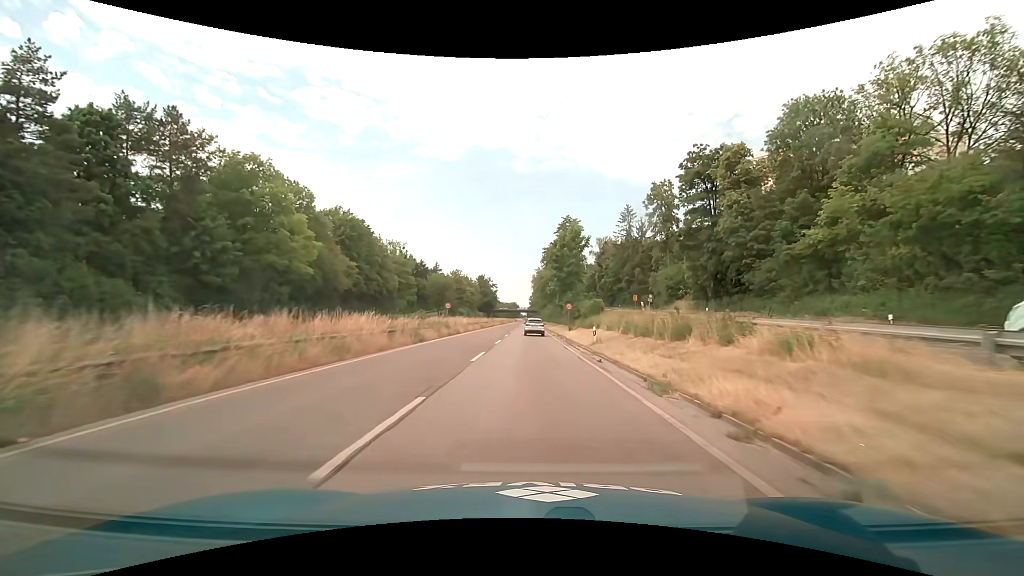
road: trunk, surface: asphalt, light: Day
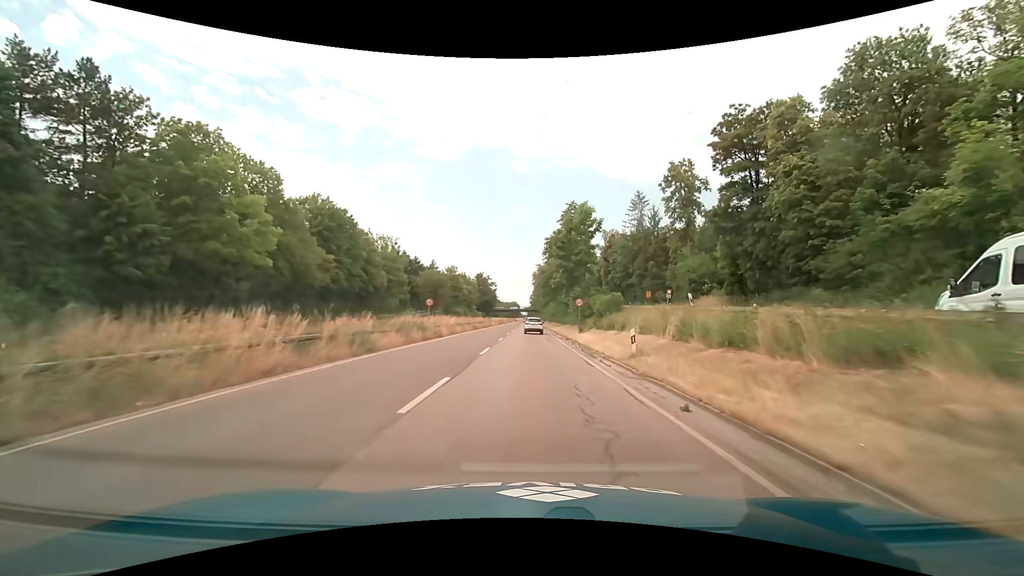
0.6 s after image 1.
(0.0, +9.2) m; -1°
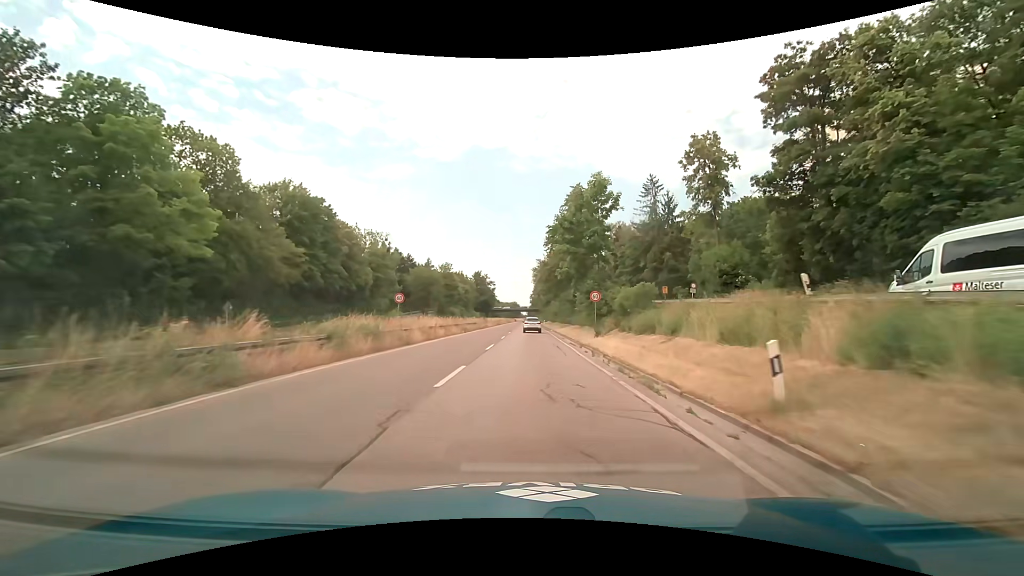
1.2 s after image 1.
(+0.1, +9.2) m; 0°
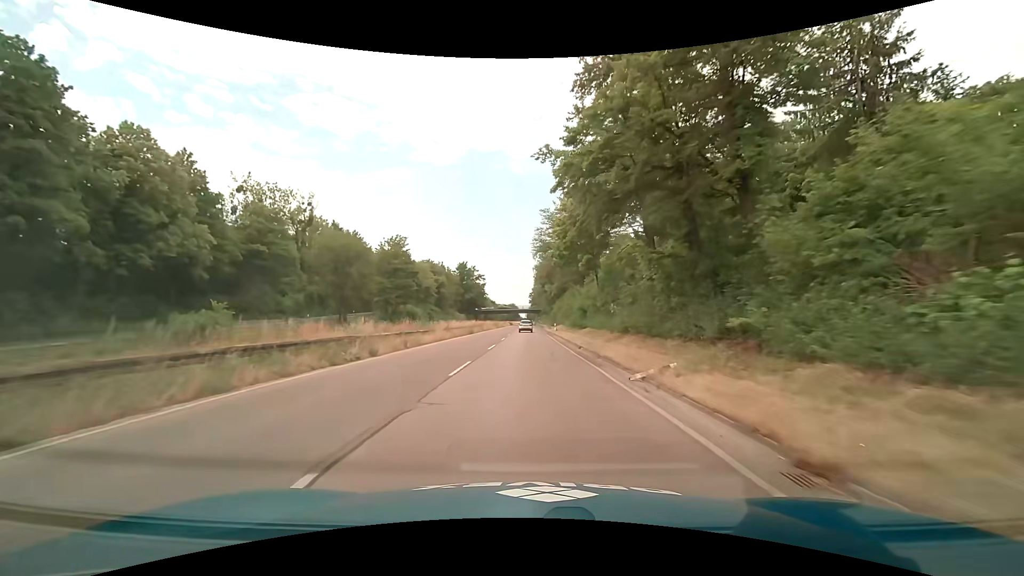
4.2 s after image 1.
(0.0, +45.8) m; 0°
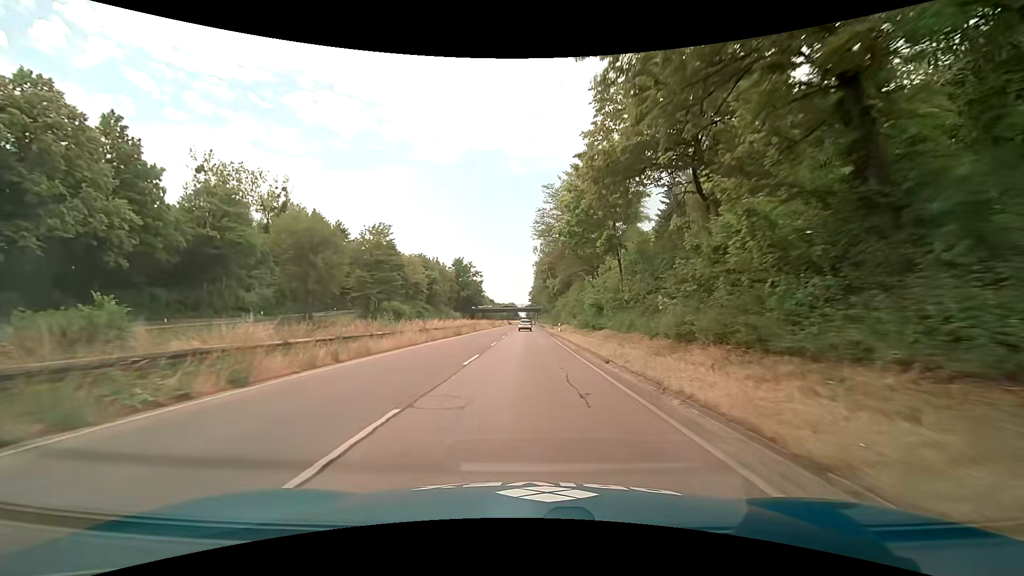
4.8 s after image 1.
(0.0, +9.1) m; 0°
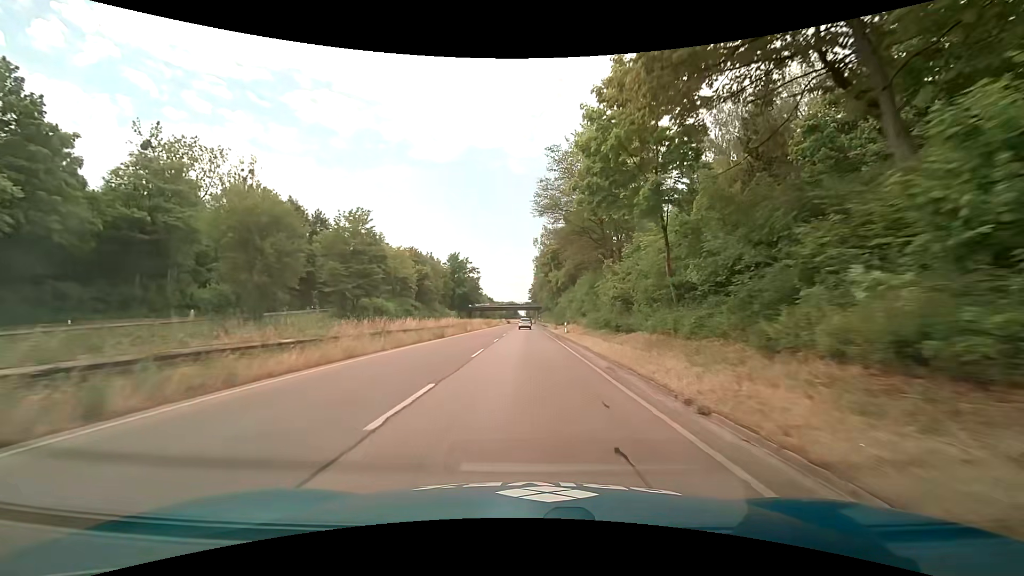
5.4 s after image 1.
(0.0, +9.1) m; 0°
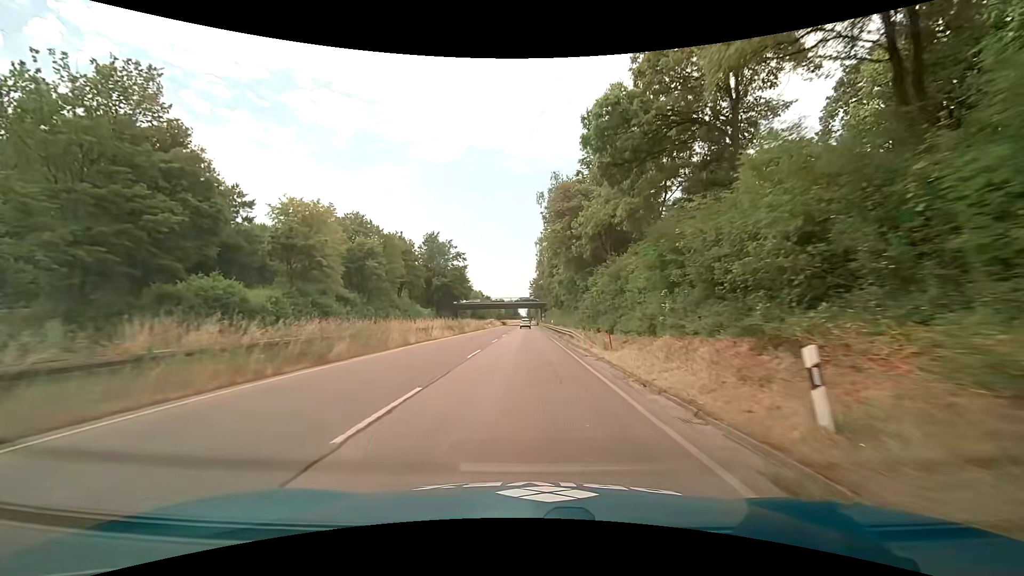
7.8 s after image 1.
(-0.2, +36.4) m; 0°
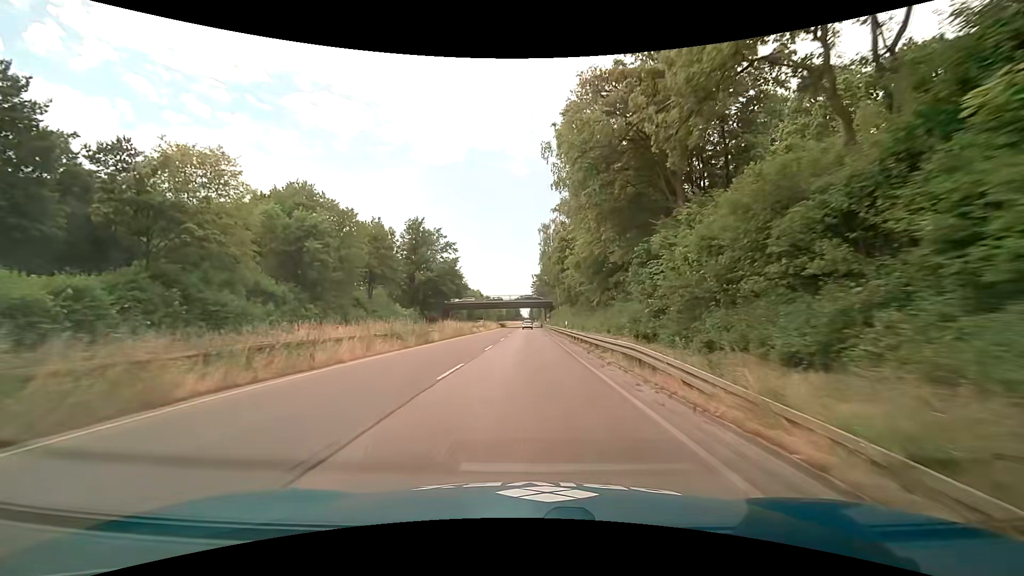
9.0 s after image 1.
(-0.1, +18.3) m; -1°
(0, +10) (0, +20) (0, +30) (0, +40) (0, +50) (0, +60) (0, +70) (0, +80) (0, +90) (0, +100) m
